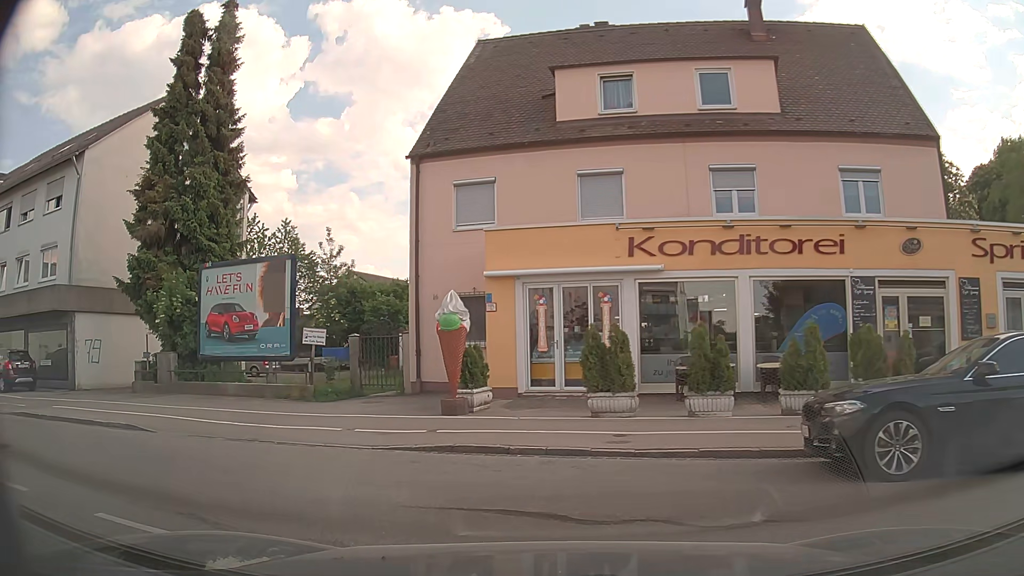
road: unclassified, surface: asphalt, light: Day
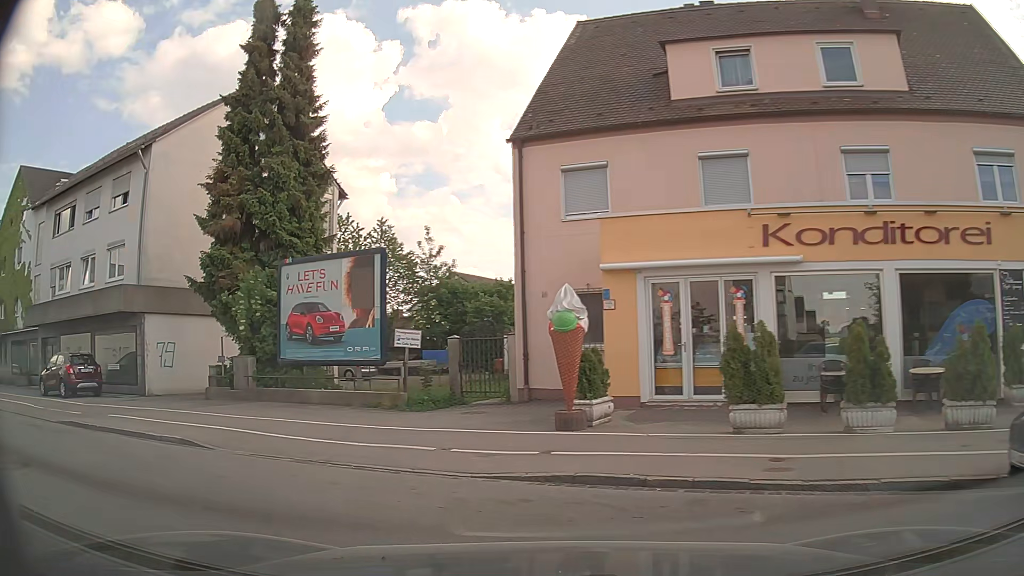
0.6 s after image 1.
(-0.1, +2.0) m; -7°
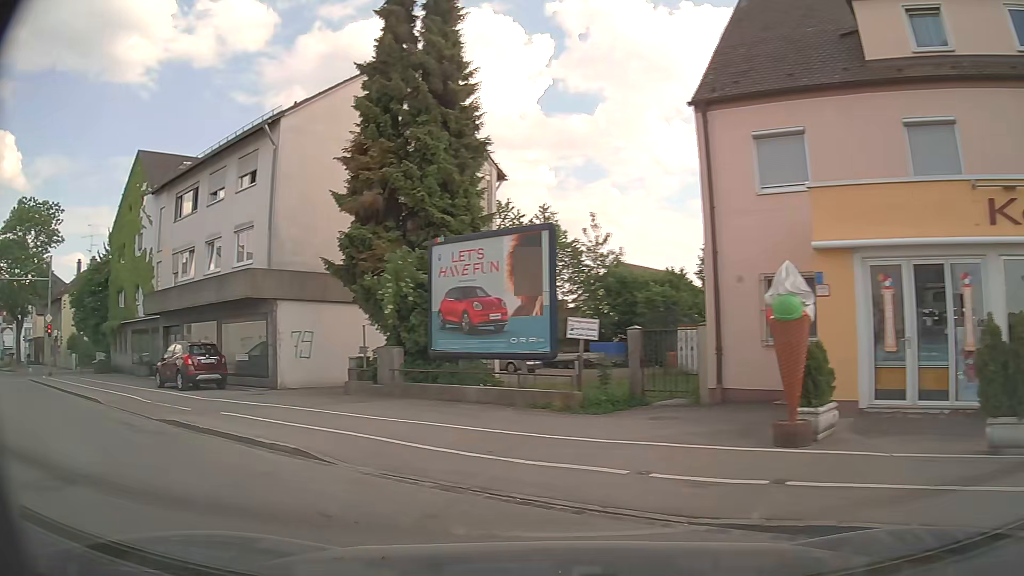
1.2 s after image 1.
(-0.3, +2.4) m; -12°
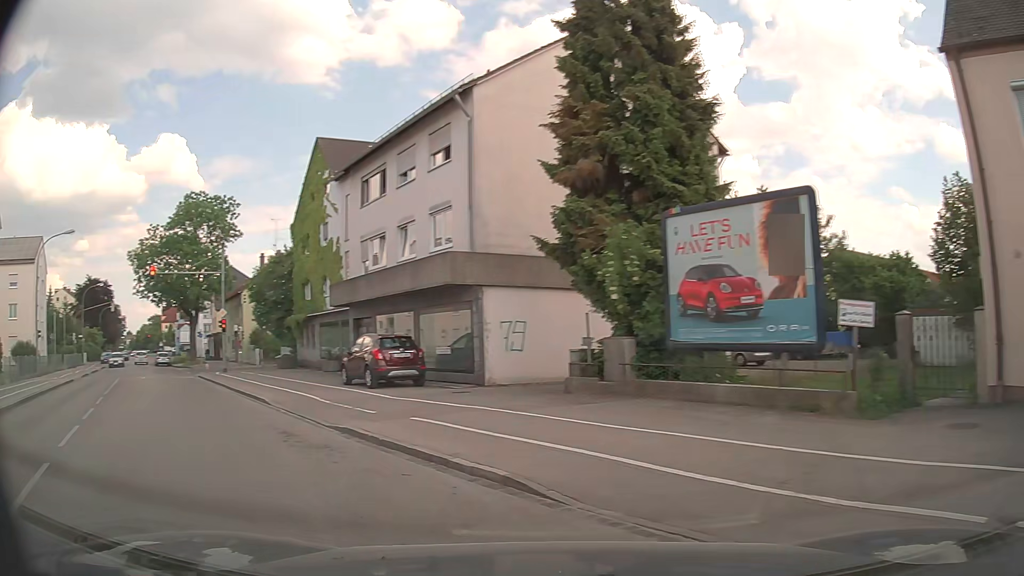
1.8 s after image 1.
(-0.4, +2.6) m; -19°
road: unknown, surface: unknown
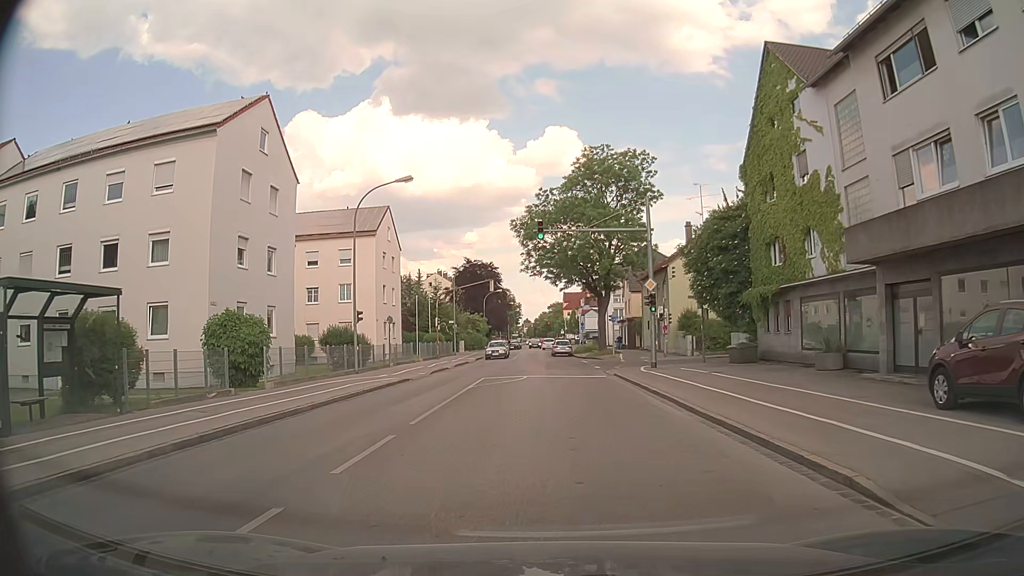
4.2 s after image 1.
(-5.8, +11.1) m; -37°
